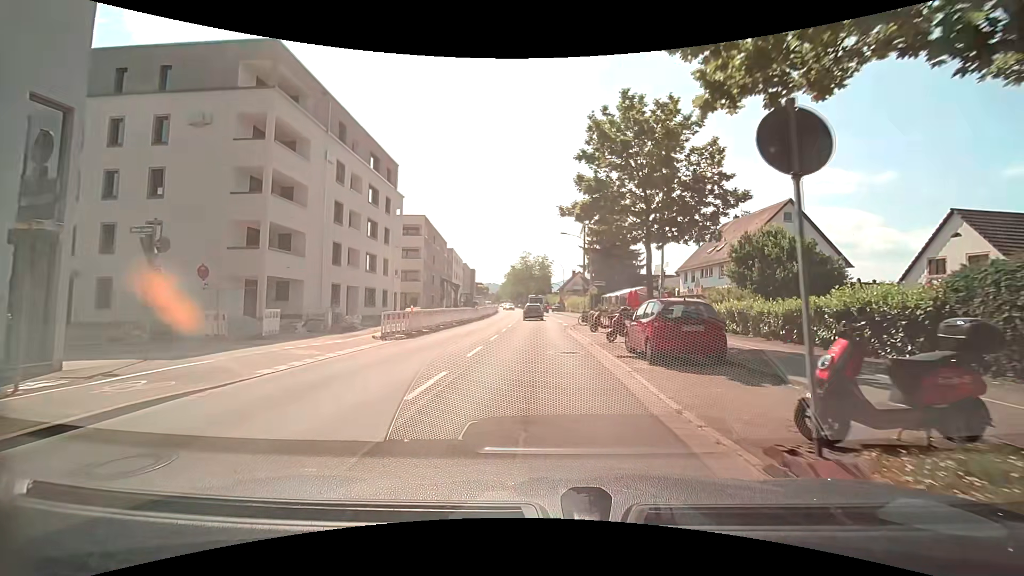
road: secondary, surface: asphalt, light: Day
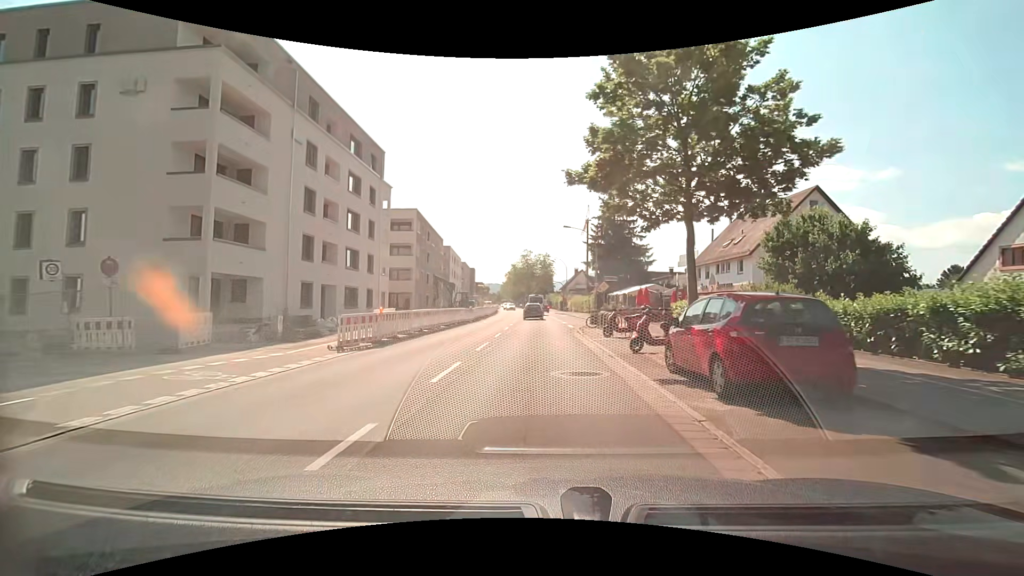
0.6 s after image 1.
(0.0, +4.5) m; -1°
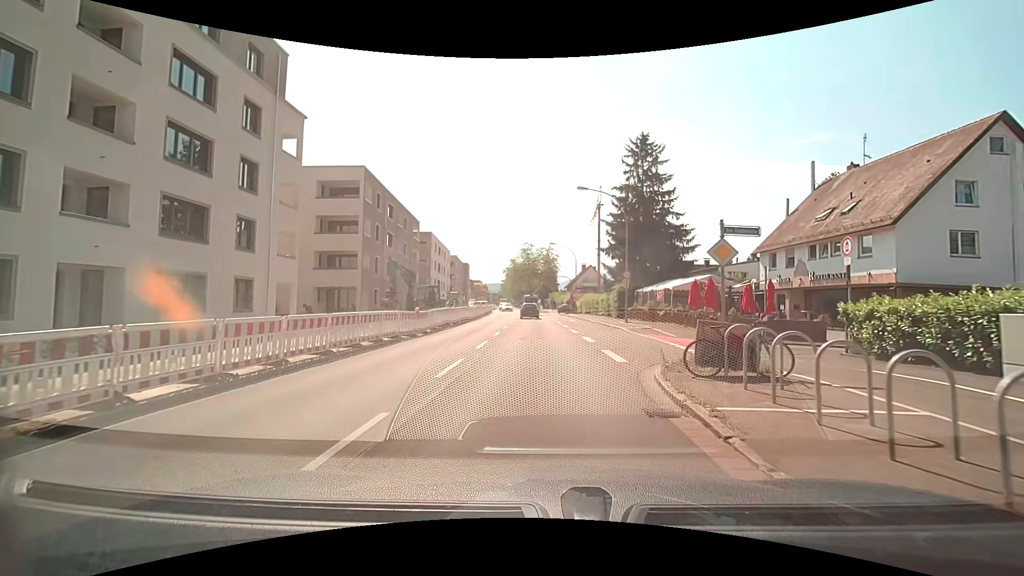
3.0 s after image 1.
(+0.1, +17.7) m; 0°
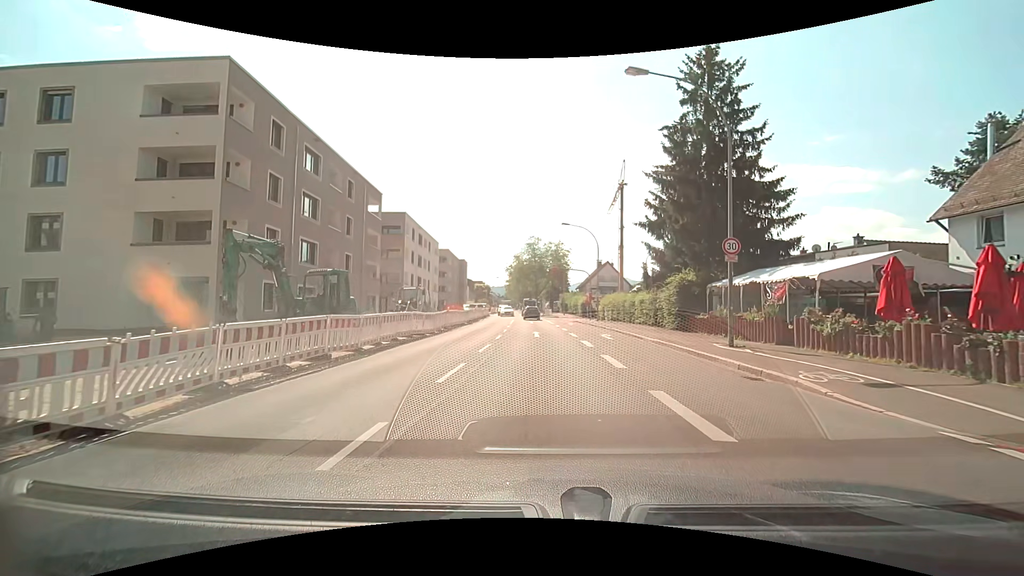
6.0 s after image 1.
(0.0, +18.2) m; 0°
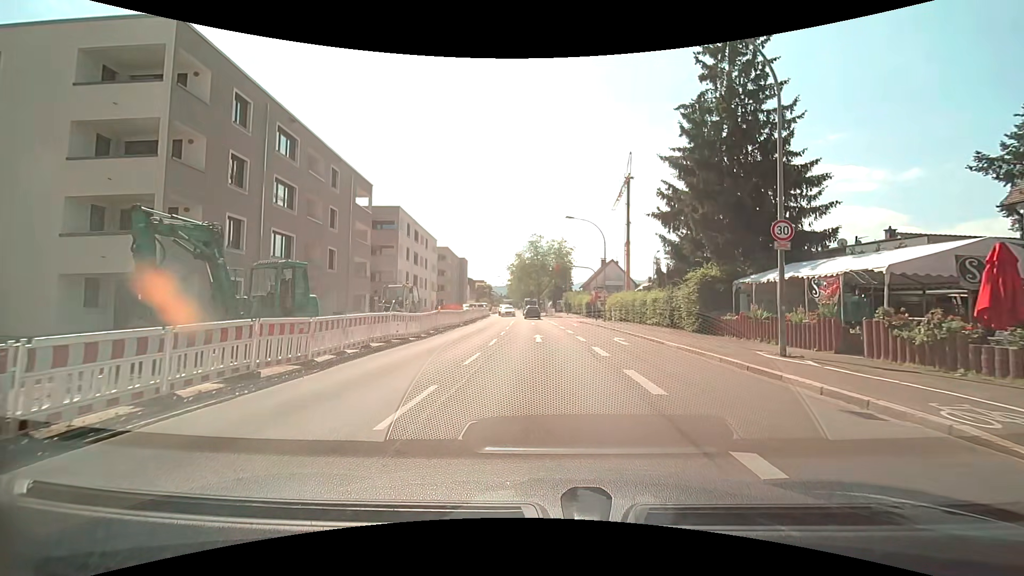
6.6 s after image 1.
(0.0, +3.5) m; 0°
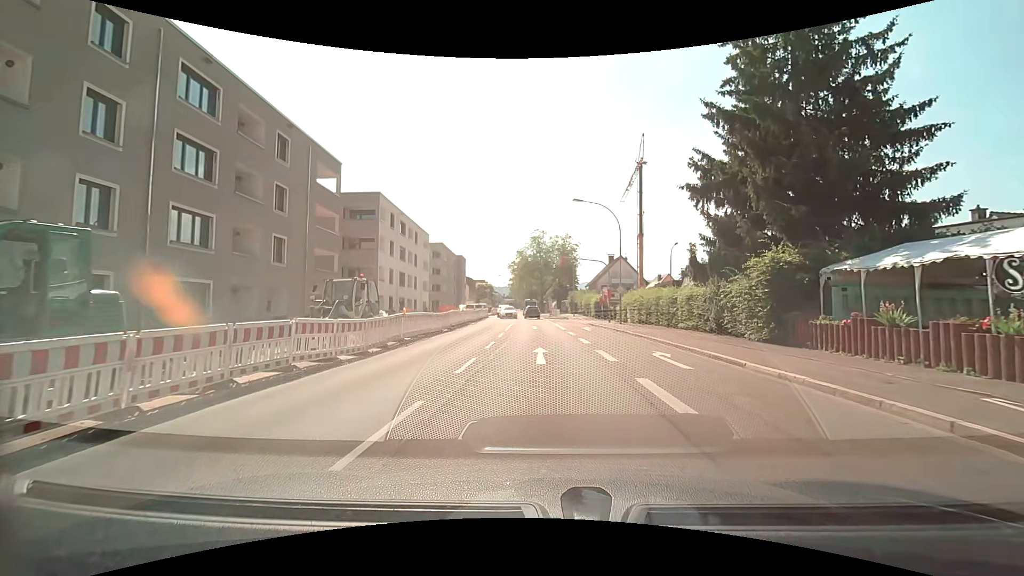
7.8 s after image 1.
(-0.1, +7.5) m; 0°
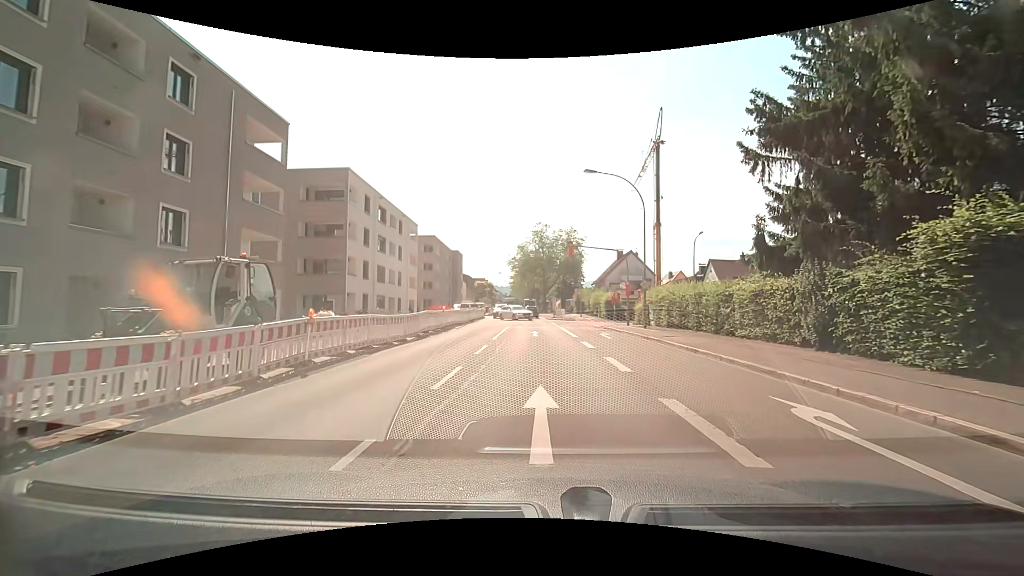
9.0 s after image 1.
(-0.1, +8.2) m; -1°
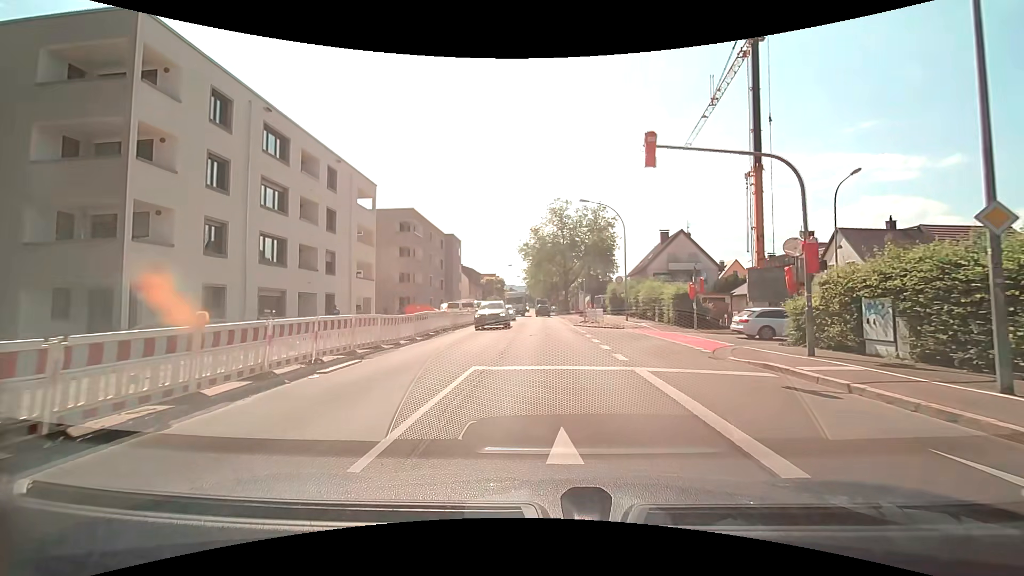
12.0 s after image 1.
(-0.4, +22.1) m; -2°
(0, +10) (0, +20) (0, +30) (+1, +40) (0, +50) (0, +60) (0, +70) (0, +80) (0, +90) (0, +100) m
